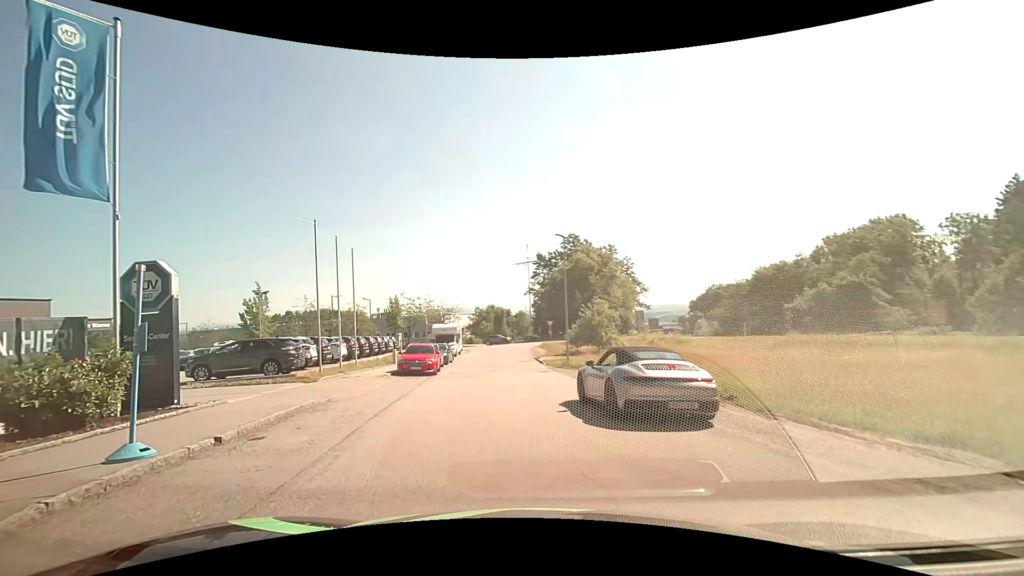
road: residential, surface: asphalt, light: Day
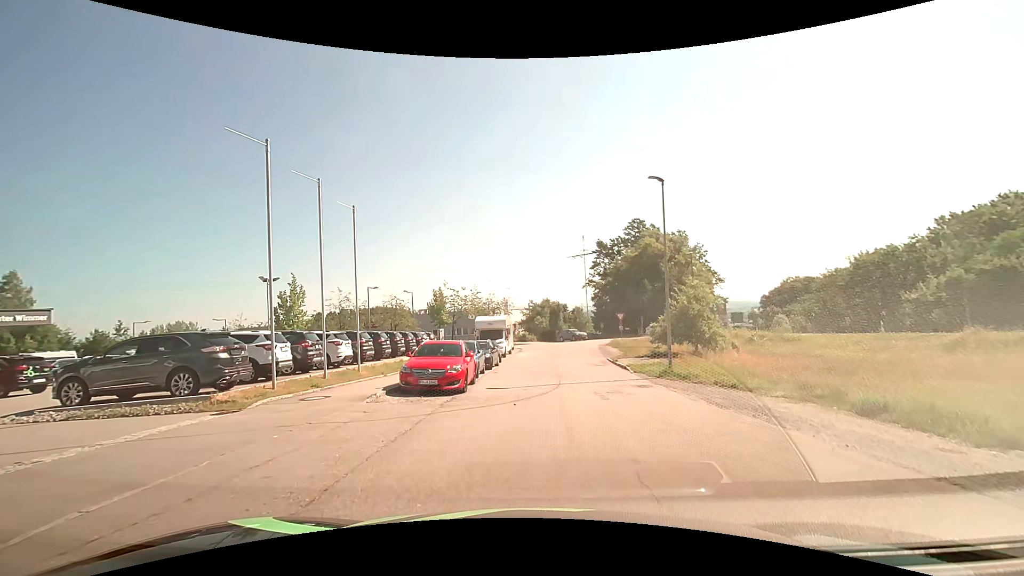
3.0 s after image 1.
(-0.9, +9.8) m; -6°
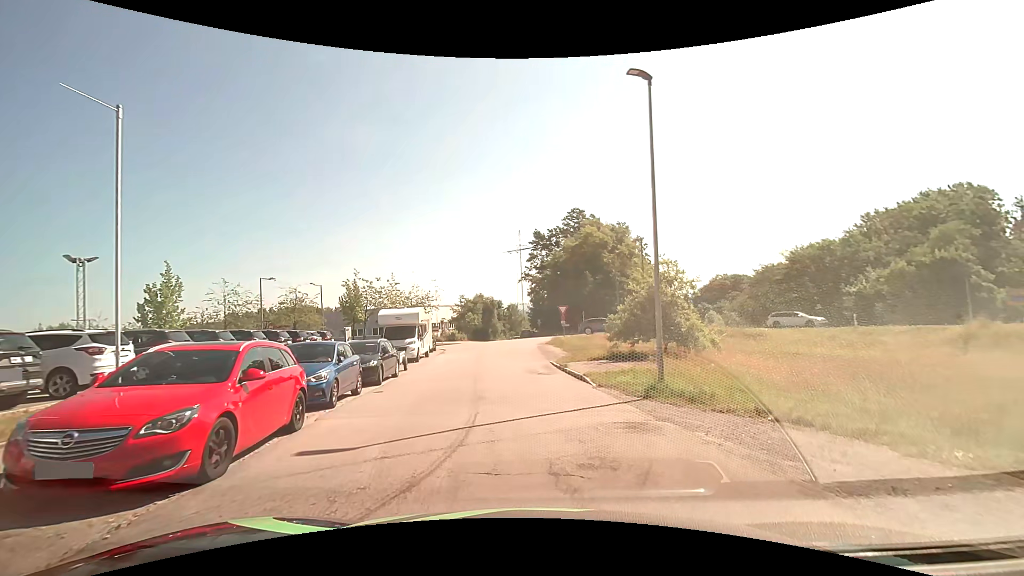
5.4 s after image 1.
(+0.6, +8.4) m; +8°
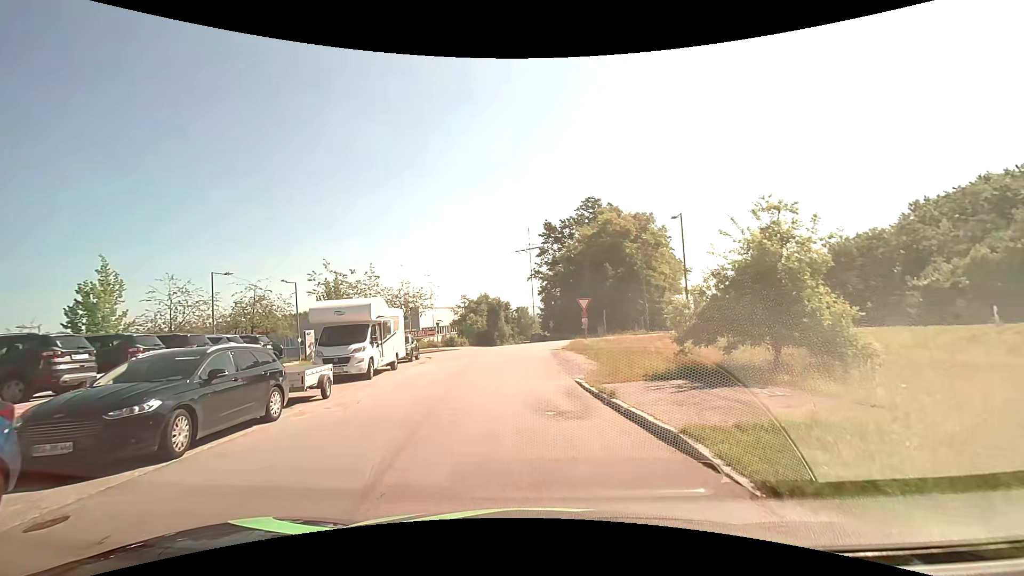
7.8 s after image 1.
(0.0, +9.8) m; -1°
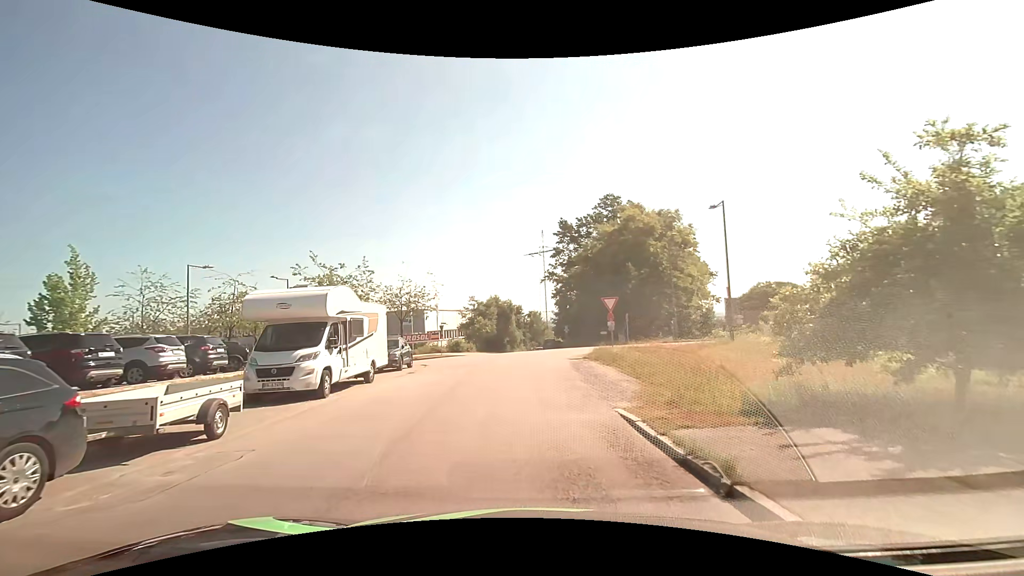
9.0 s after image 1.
(-0.1, +5.2) m; -2°
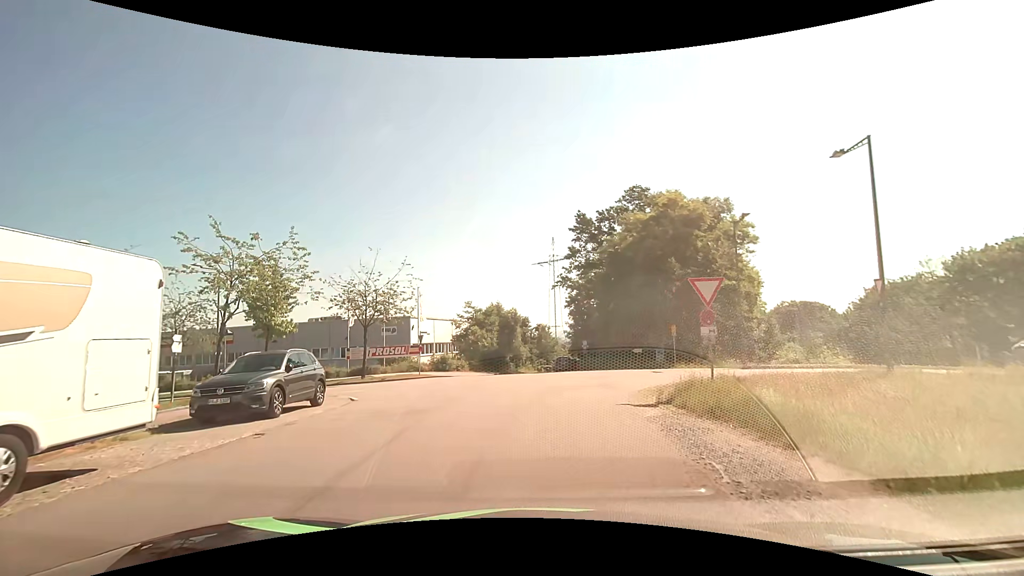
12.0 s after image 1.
(-0.3, +12.5) m; -3°
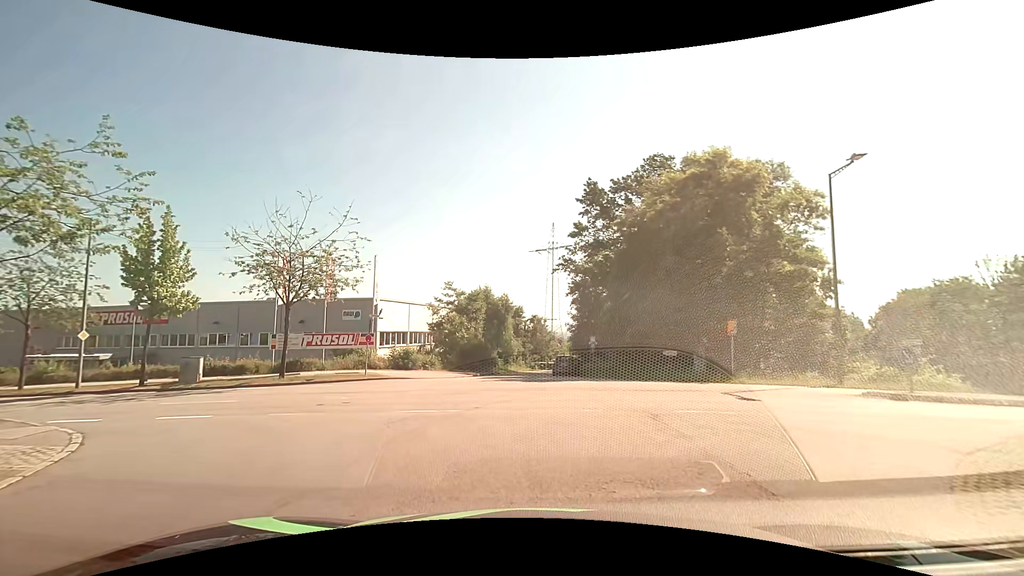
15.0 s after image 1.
(+0.3, +10.5) m; +1°
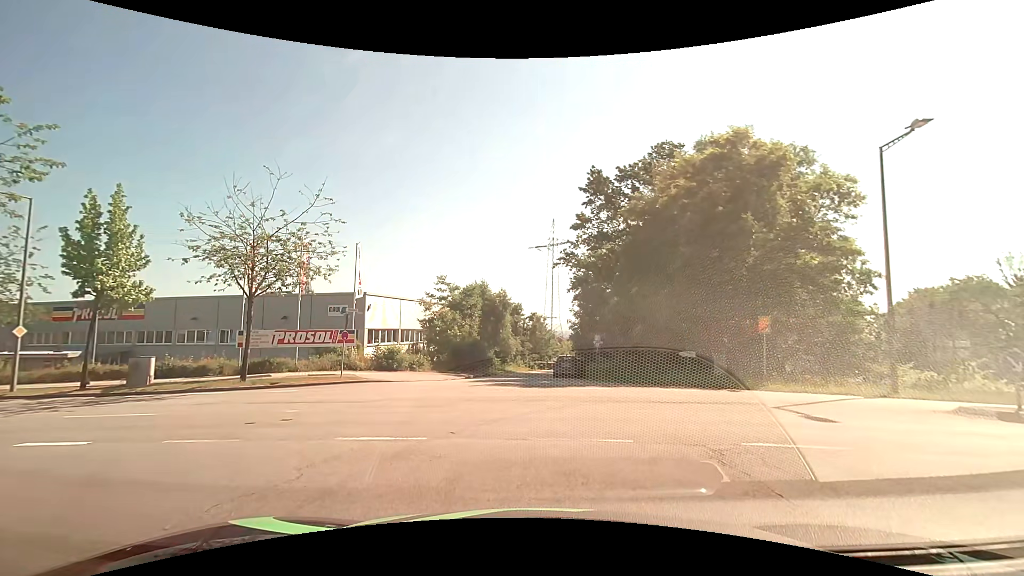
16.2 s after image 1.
(0.0, +3.1) m; +1°
(0, +10) (-6, +18) (-16, +20) (-26, +22) (-36, +23) (-46, +25) (-55, +27) (-65, +29) (-75, +31) (-84, +34) m
